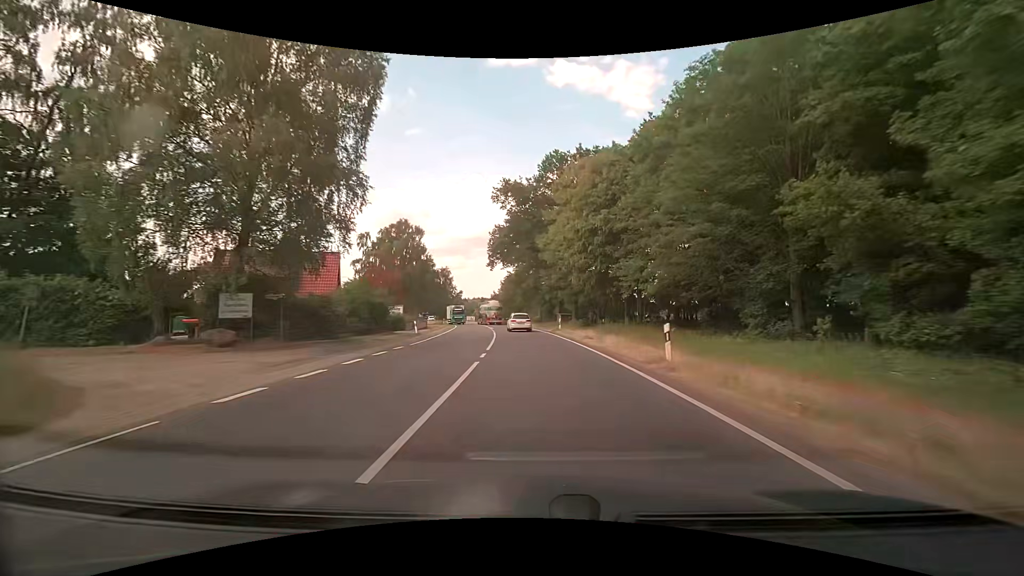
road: primary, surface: asphalt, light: Day
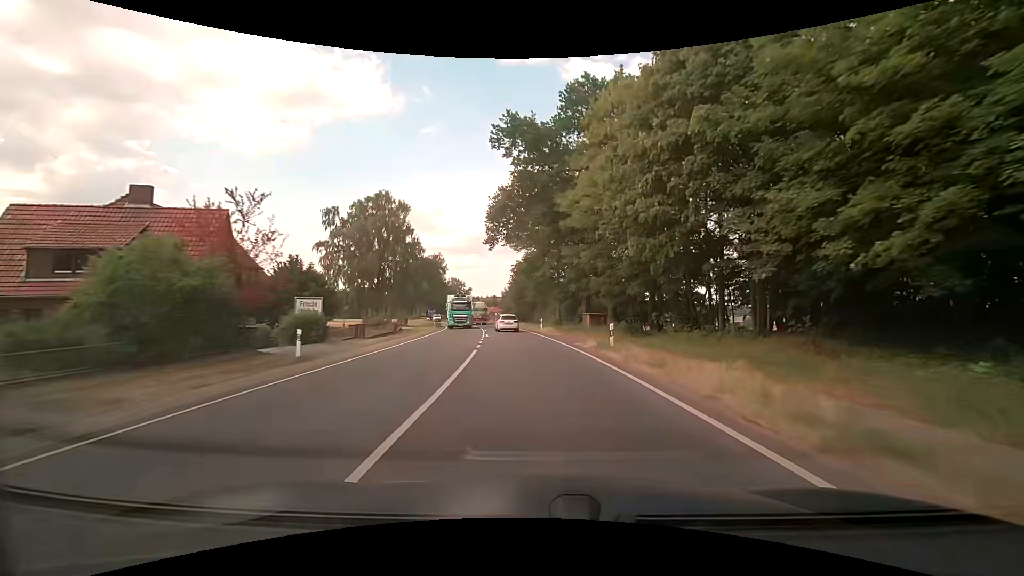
(-0.3, +19.4) m; -2°
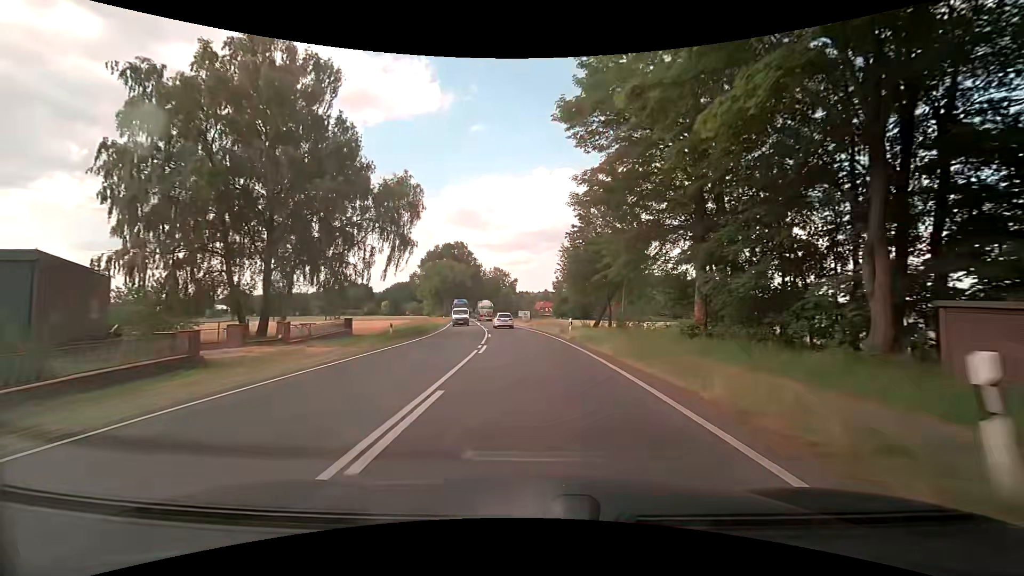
(-1.9, +39.0) m; -6°
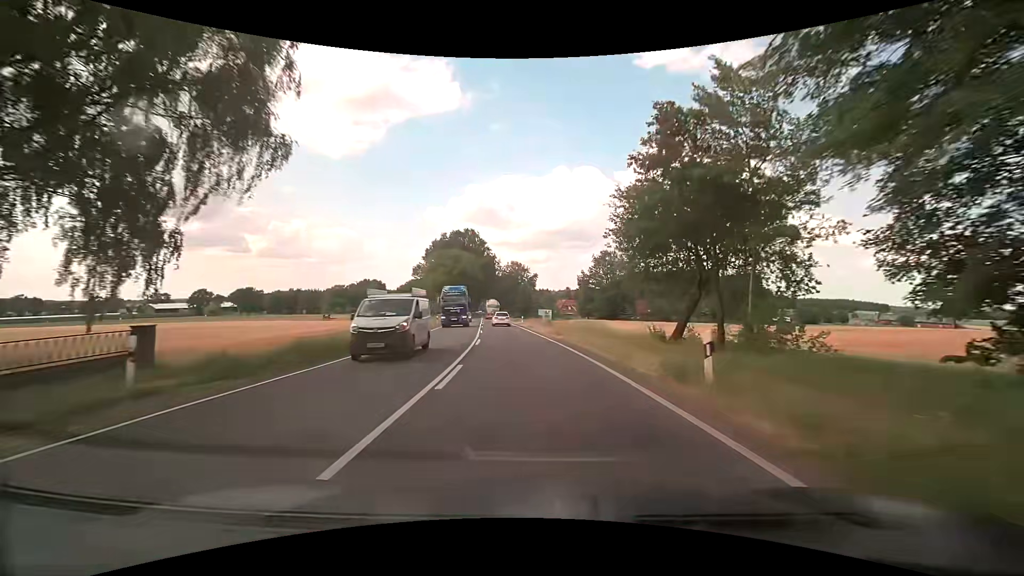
(-0.5, +20.1) m; -2°
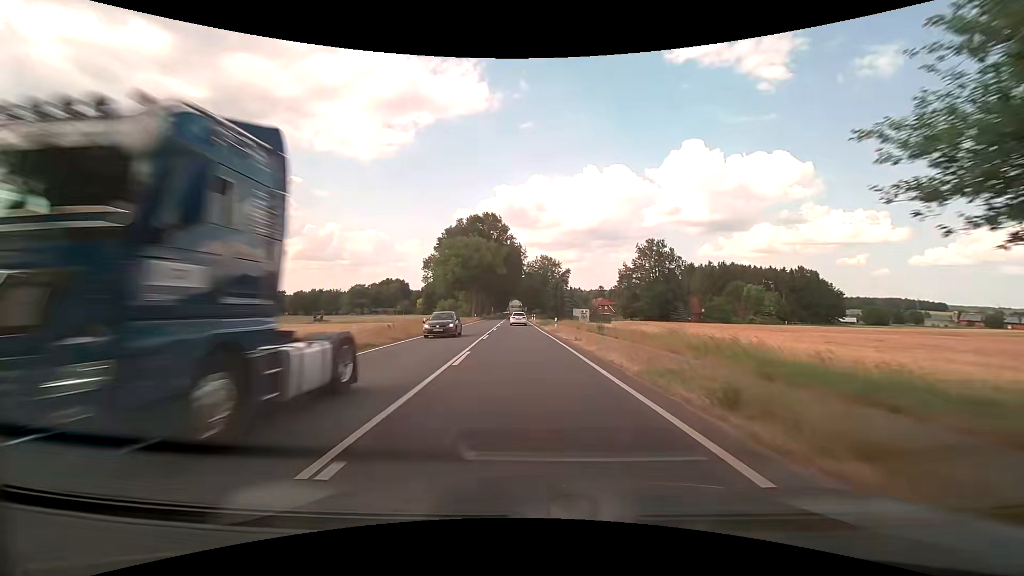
(-0.6, +20.8) m; -4°
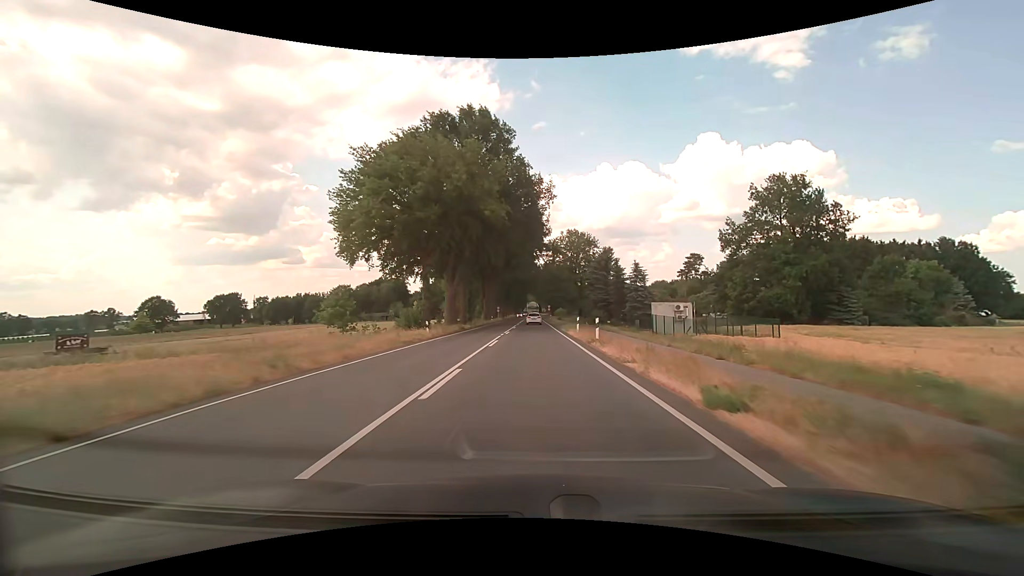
(-1.8, +54.5) m; -2°
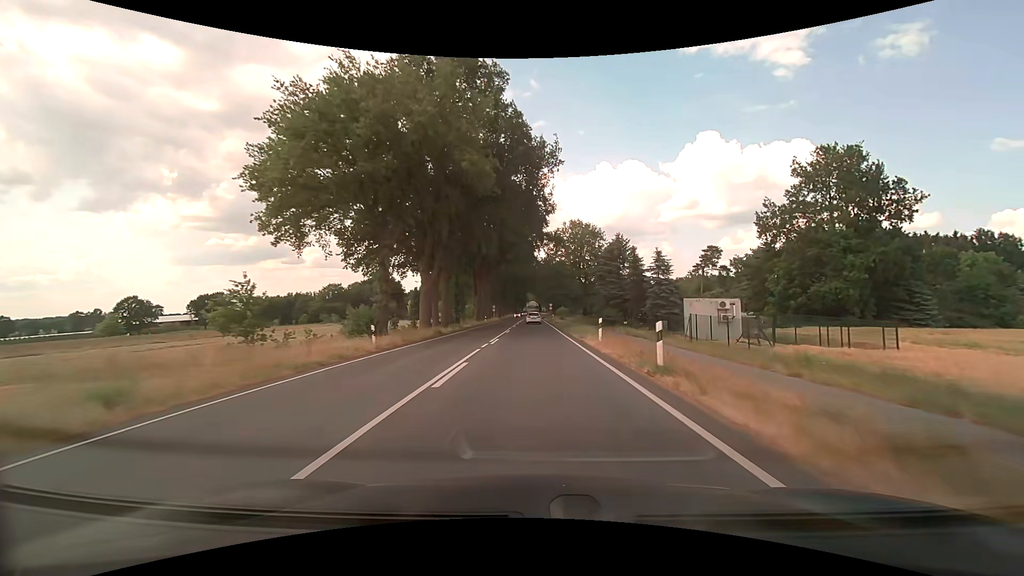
(0.0, +11.3) m; 0°
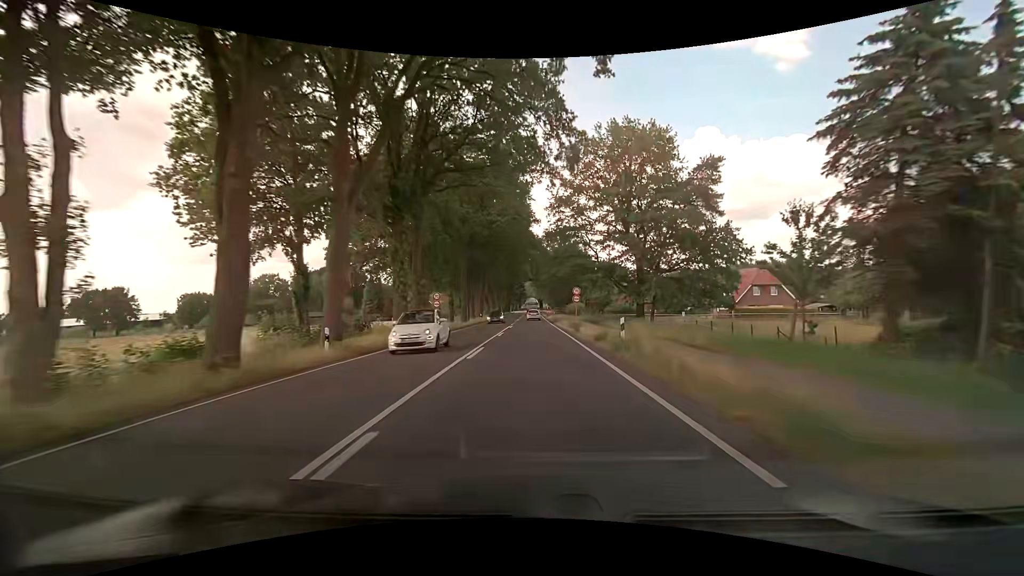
(-0.1, +56.7) m; 0°
(0, +10) (0, +20) (0, +30) (0, +40) (0, +50) (0, +60) (0, +70) (0, +80) (0, +90) (0, +100) m
